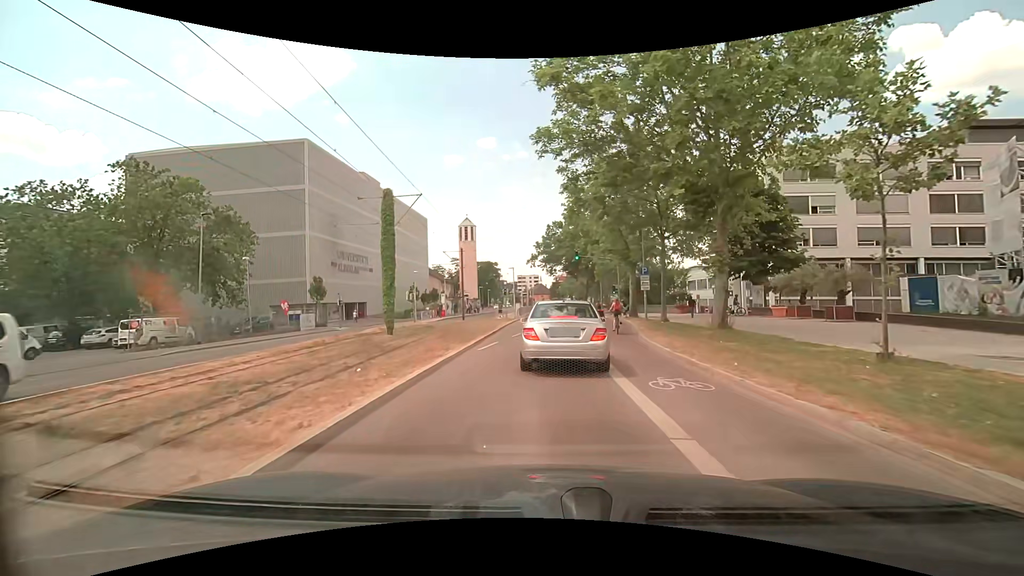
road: secondary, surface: asphalt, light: Day
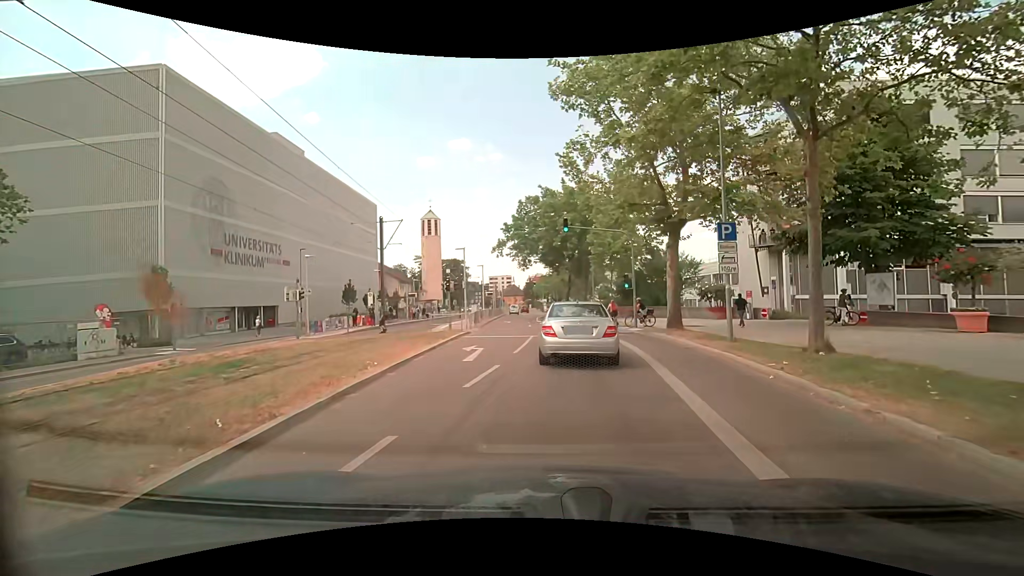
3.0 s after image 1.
(+0.1, +18.2) m; +3°
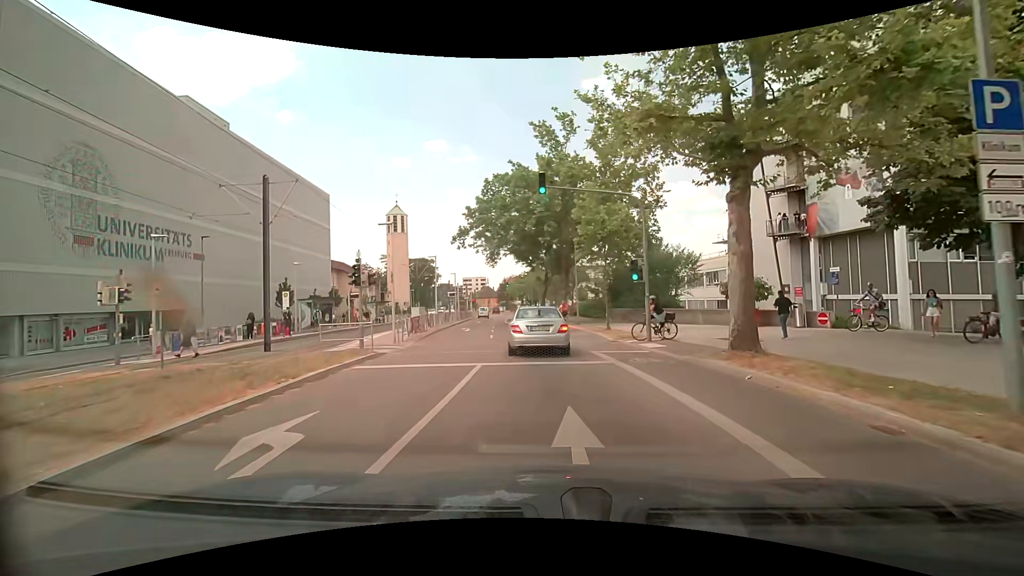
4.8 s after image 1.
(+0.2, +10.5) m; +2°
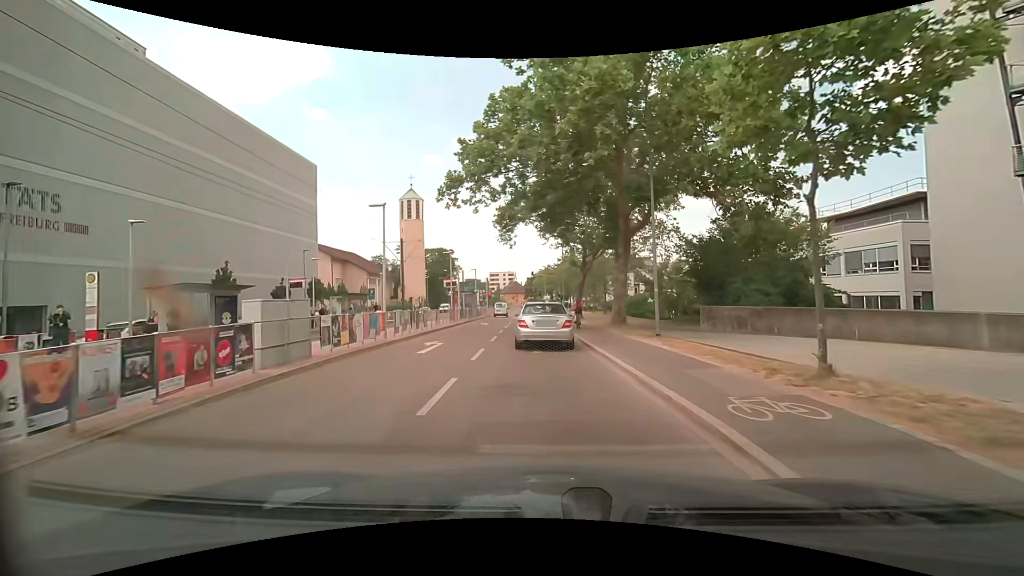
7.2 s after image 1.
(-0.5, +17.6) m; -3°
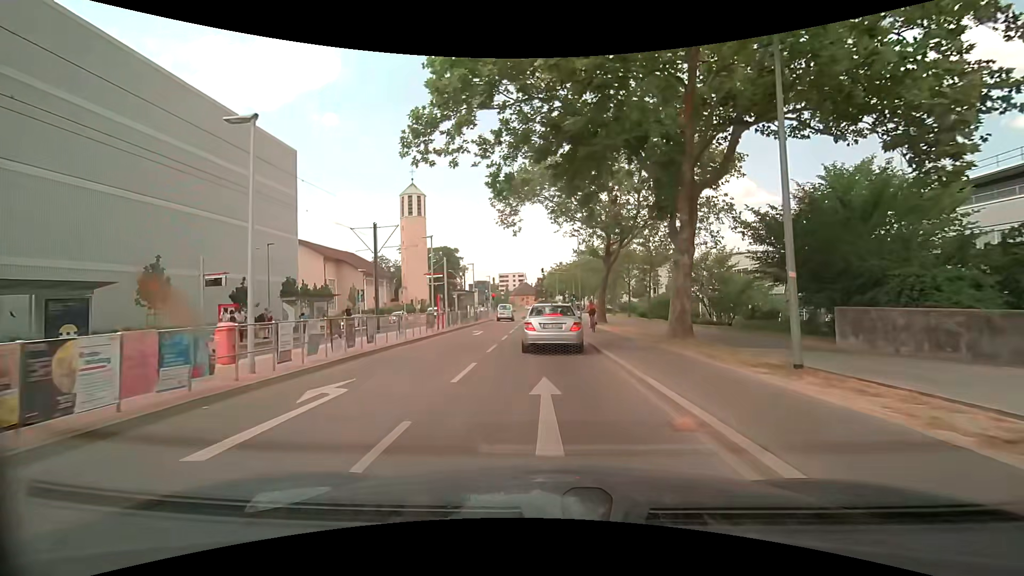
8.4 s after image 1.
(-0.3, +9.4) m; -2°
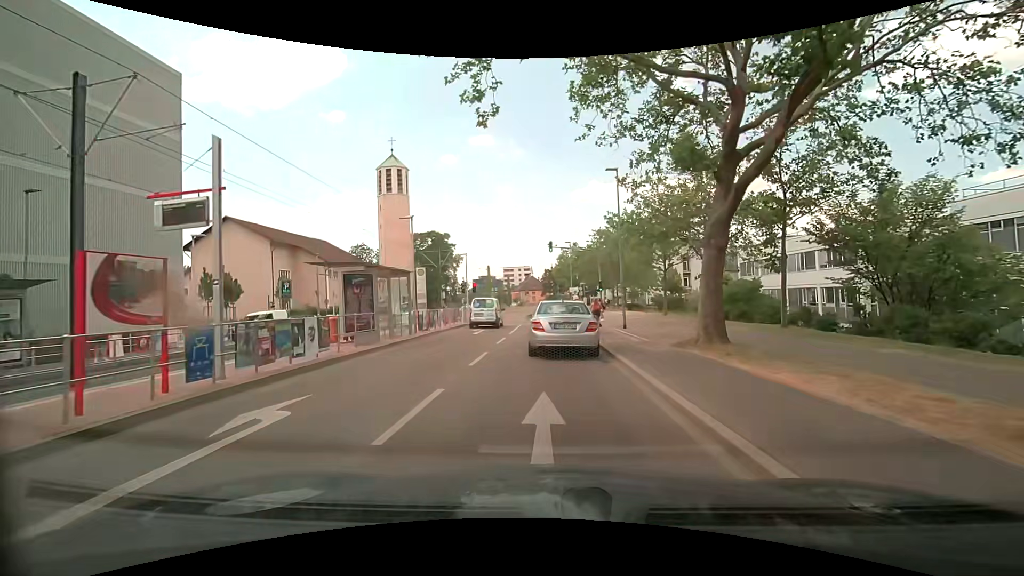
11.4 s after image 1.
(0.0, +21.9) m; 0°
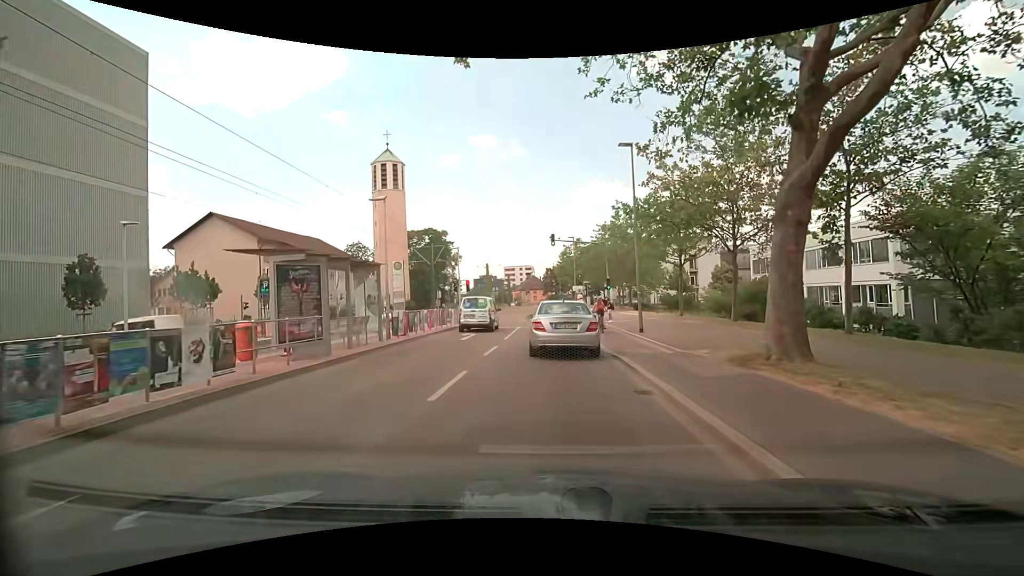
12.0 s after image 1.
(-0.1, +3.9) m; 0°
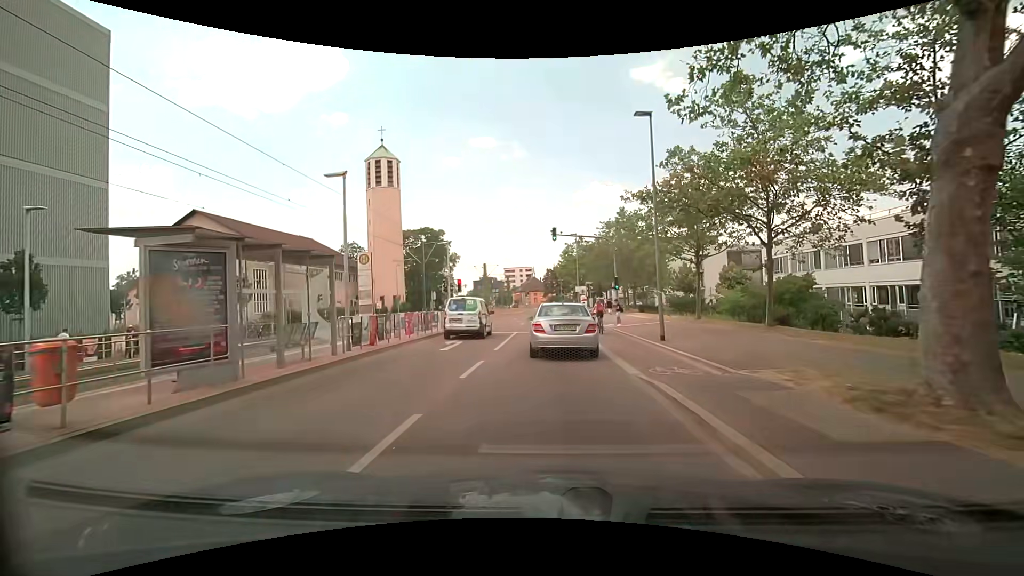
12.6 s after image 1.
(-0.1, +3.7) m; -1°
(0, +10) (0, +20) (0, +30) (0, +40) (-1, +50) (-1, +60) (-1, +70) (-1, +80) (0, +90) (0, +100) m
